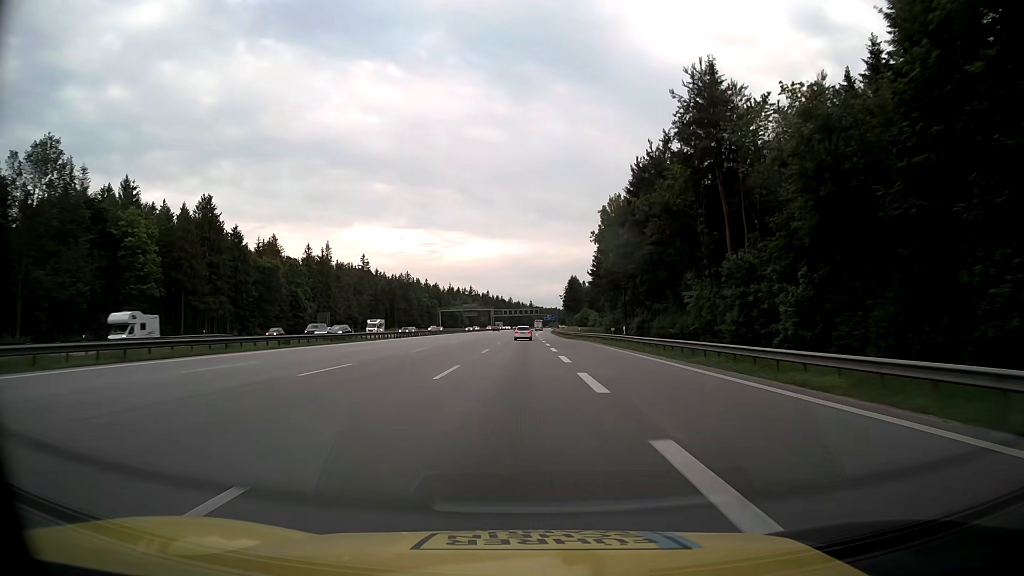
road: motorway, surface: asphalt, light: Day
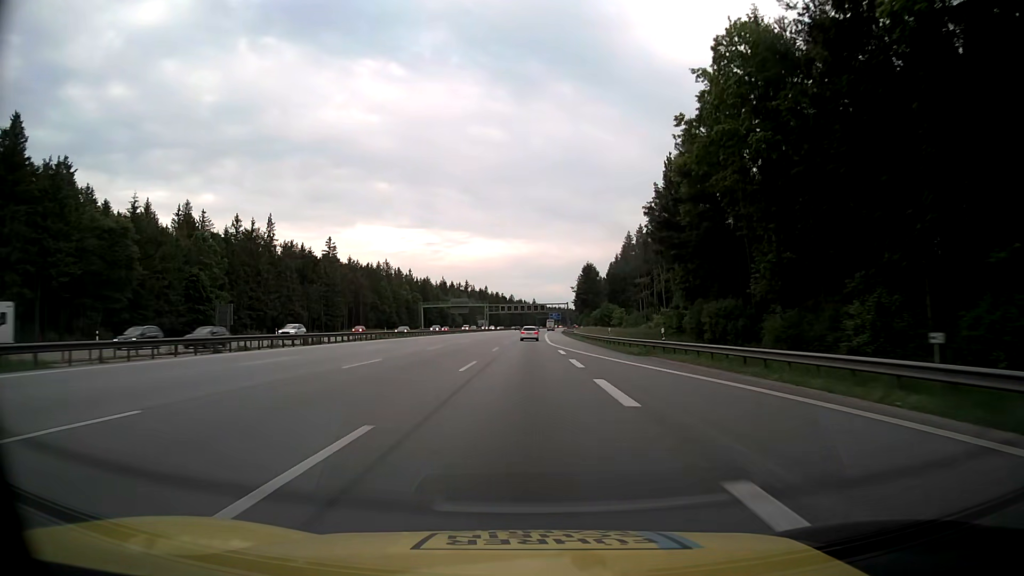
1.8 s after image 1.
(-0.3, +50.5) m; -1°
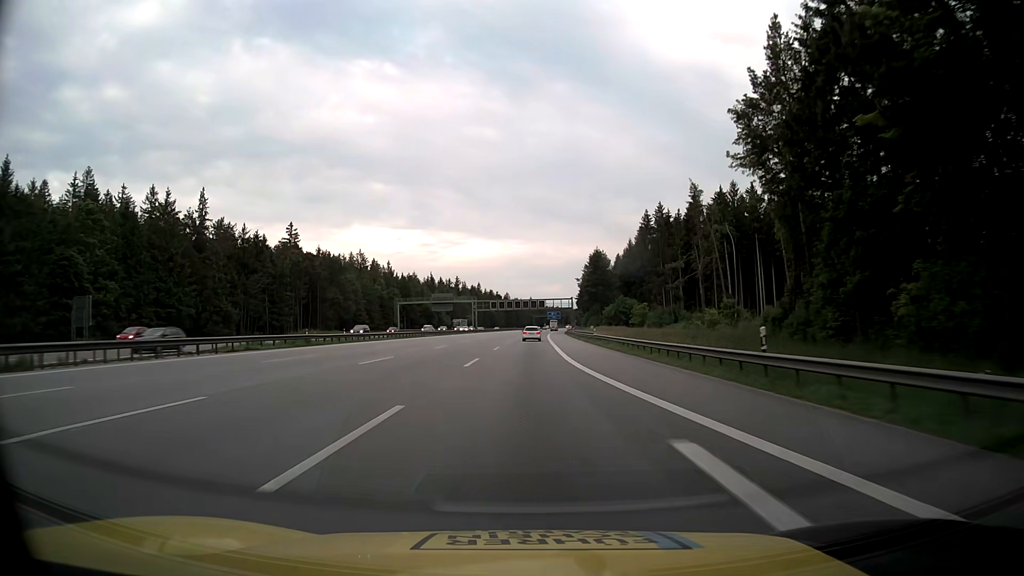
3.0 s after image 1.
(+0.3, +33.7) m; 0°
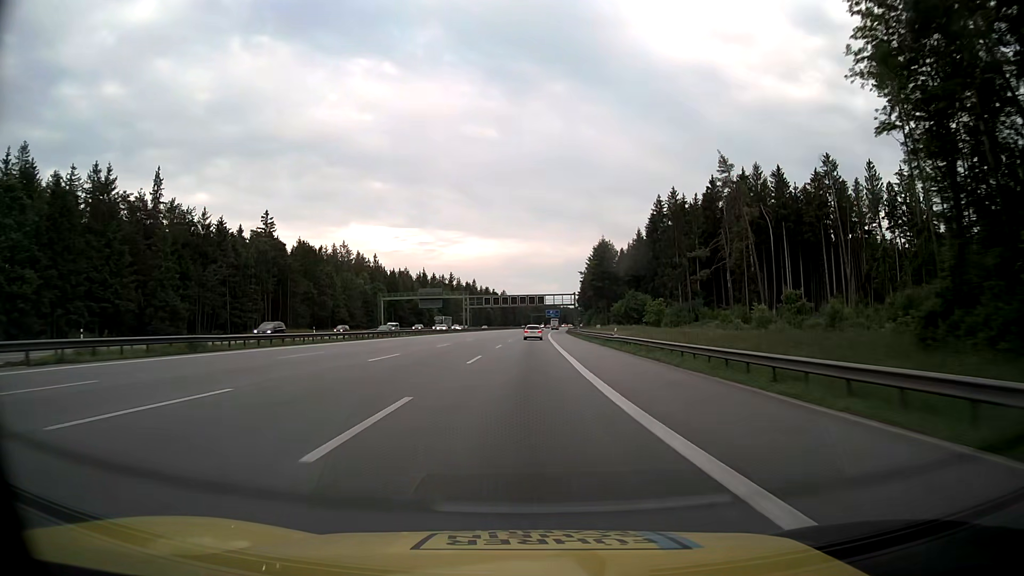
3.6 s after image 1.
(+0.1, +16.8) m; 0°
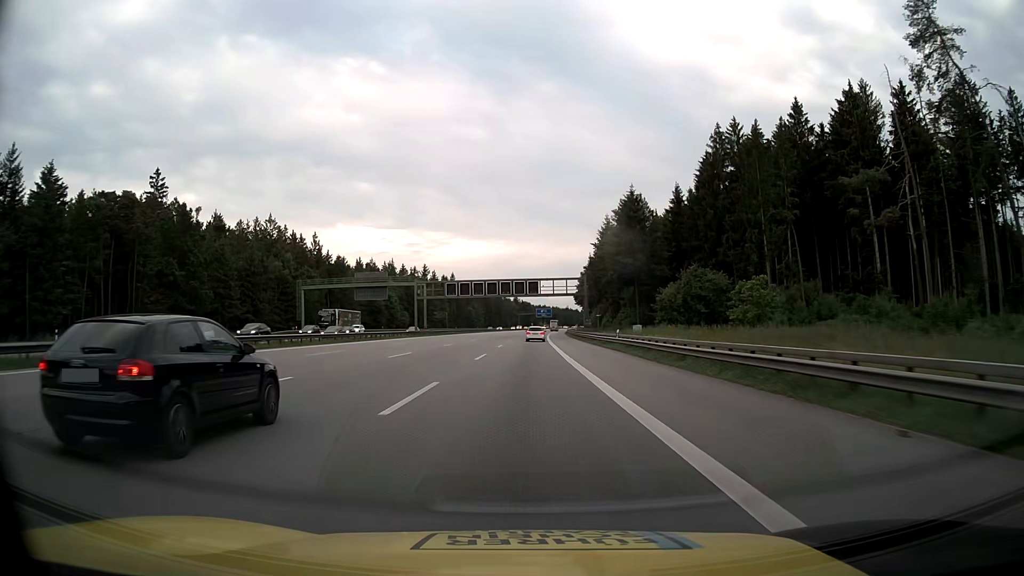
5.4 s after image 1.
(+0.4, +50.3) m; +1°
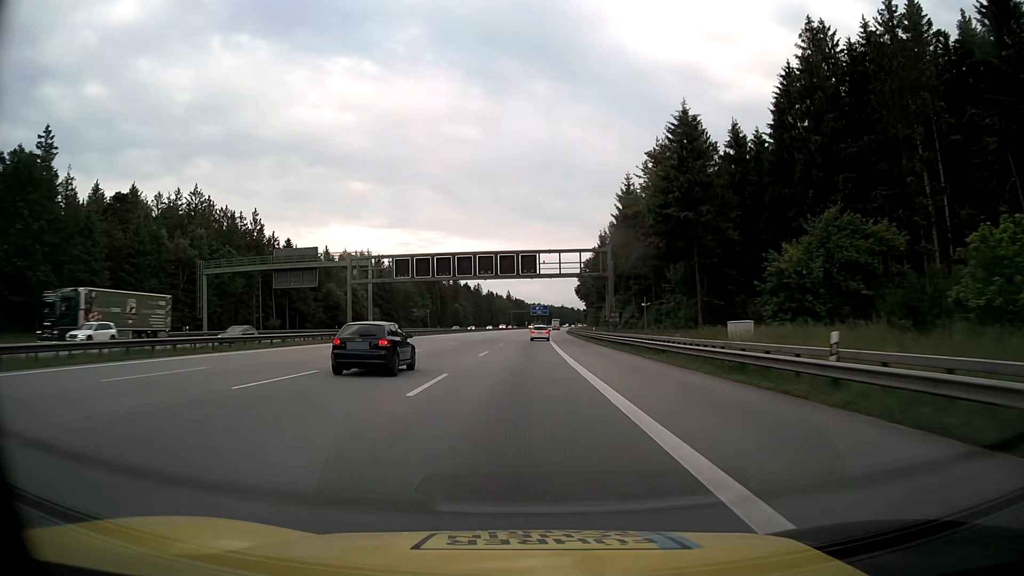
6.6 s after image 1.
(+0.2, +33.5) m; +1°
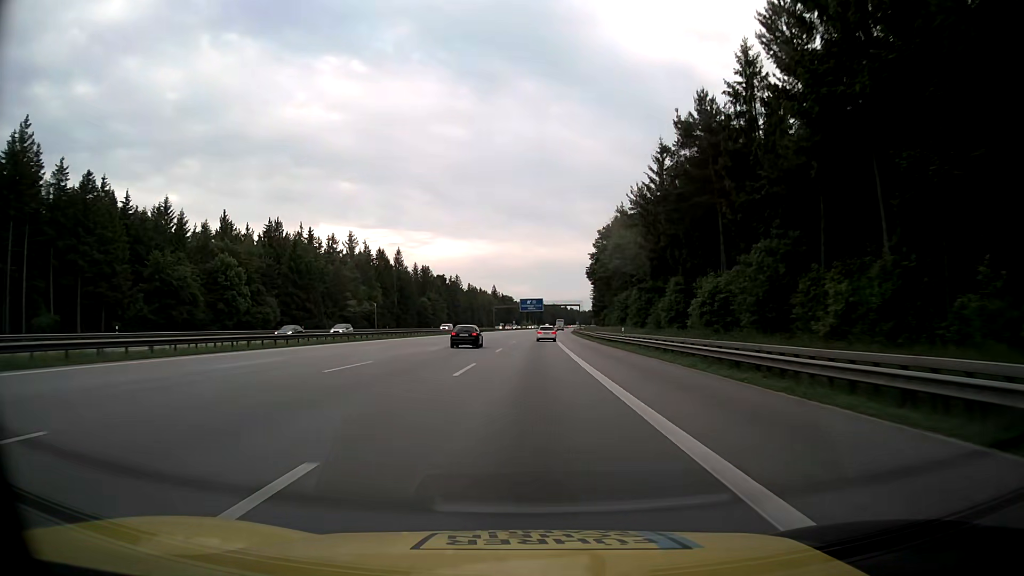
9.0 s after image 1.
(+0.5, +66.6) m; +1°
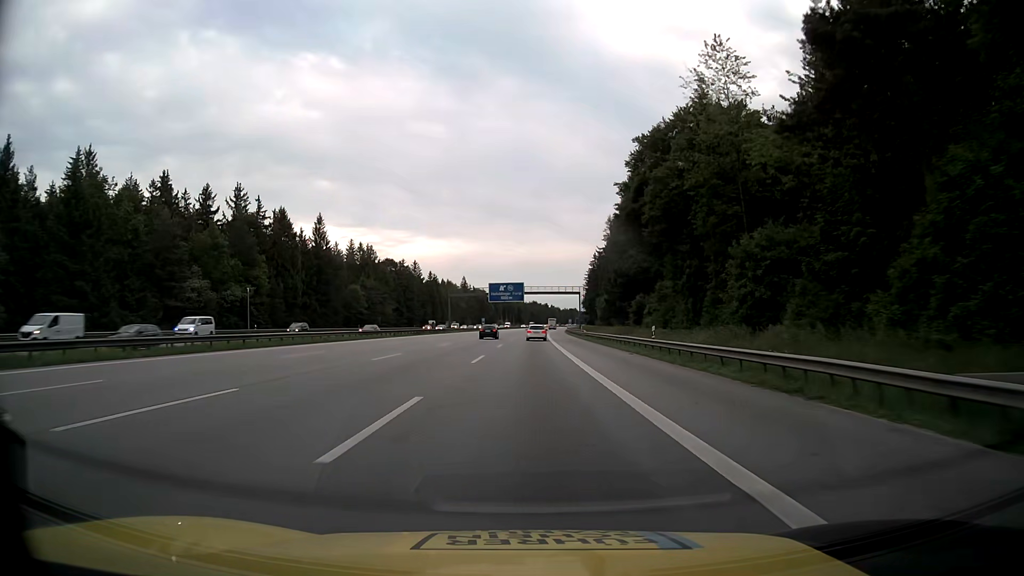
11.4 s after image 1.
(+0.9, +65.9) m; +2°
(0, +10) (0, +20) (0, +30) (0, +40) (0, +50) (+1, +60) (+1, +70) (+1, +80) (+1, +90) (+2, +100) m
